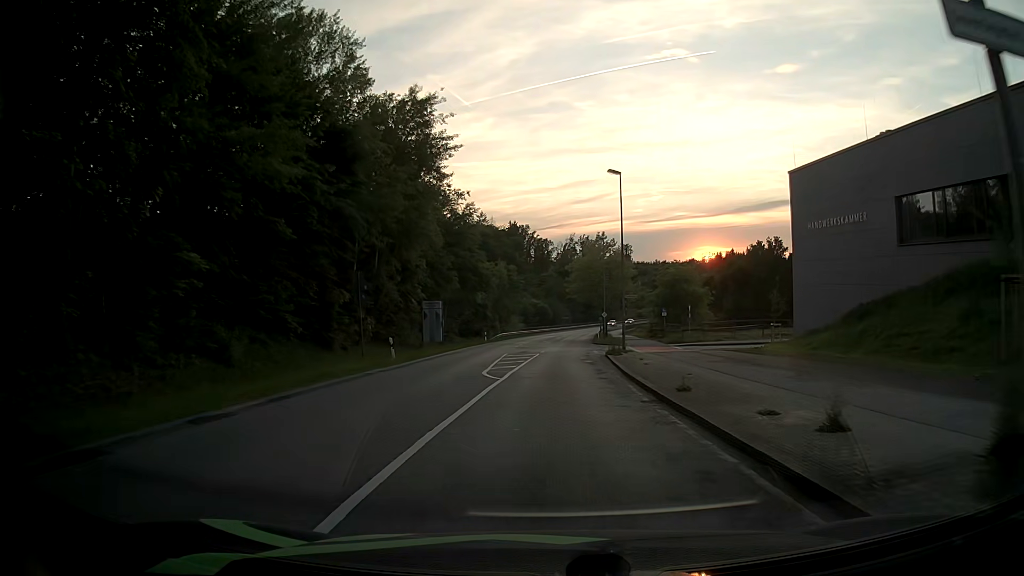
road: secondary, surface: asphalt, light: Day
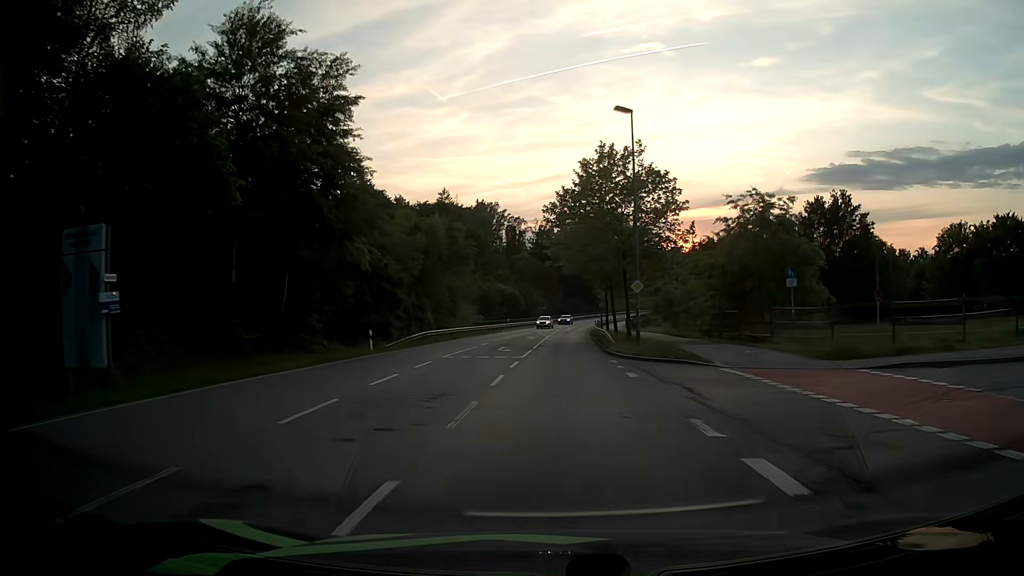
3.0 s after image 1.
(+0.7, +38.3) m; +2°
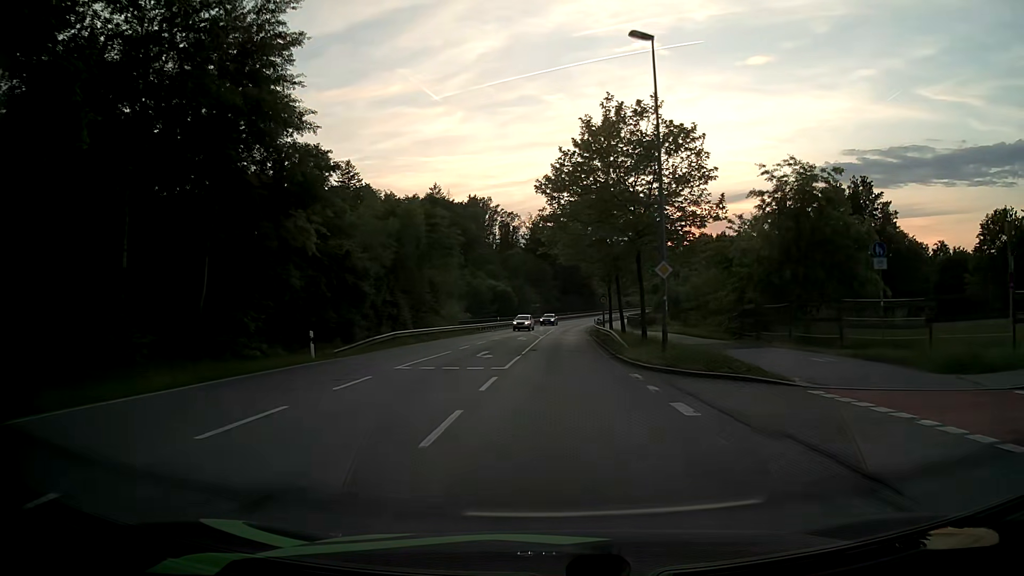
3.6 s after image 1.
(+0.1, +7.6) m; +1°
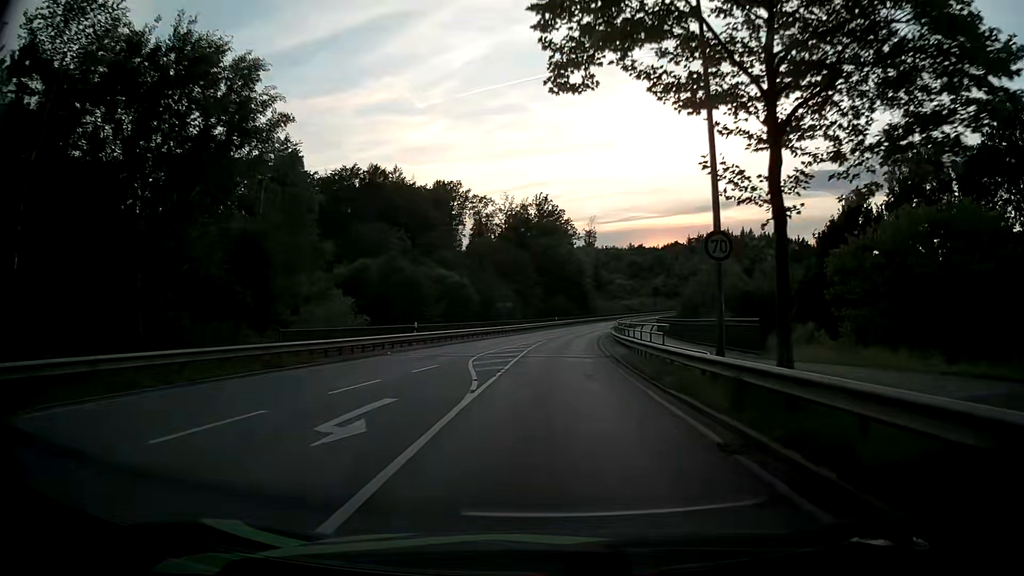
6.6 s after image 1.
(+0.5, +37.9) m; +2°
(0, +10) (0, +20) (+1, +30) (+1, +40) (+2, +50) (+3, +60) (+4, +70) (+6, +80) (+8, +89) (+10, +99) m
